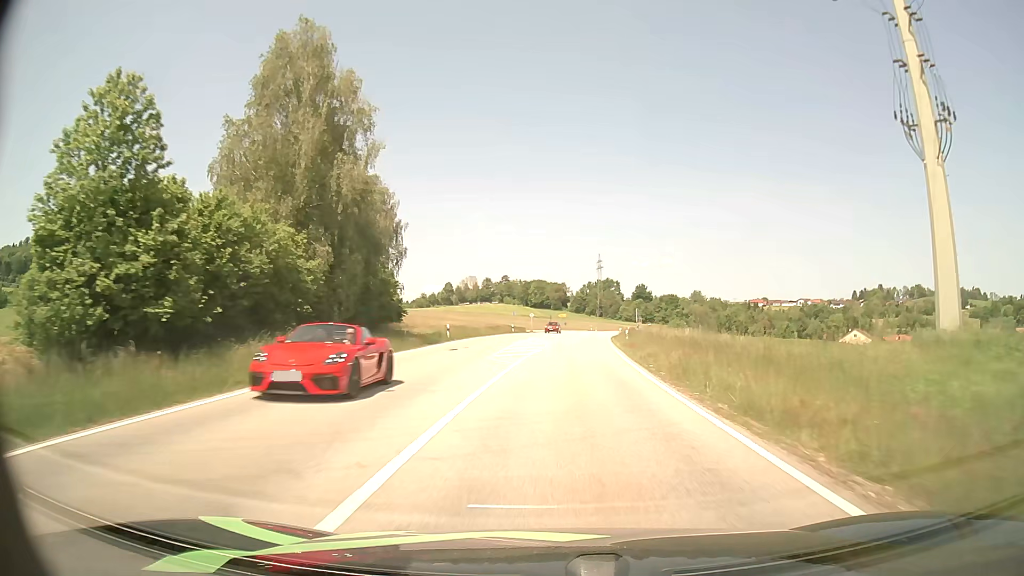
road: secondary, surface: asphalt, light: Day
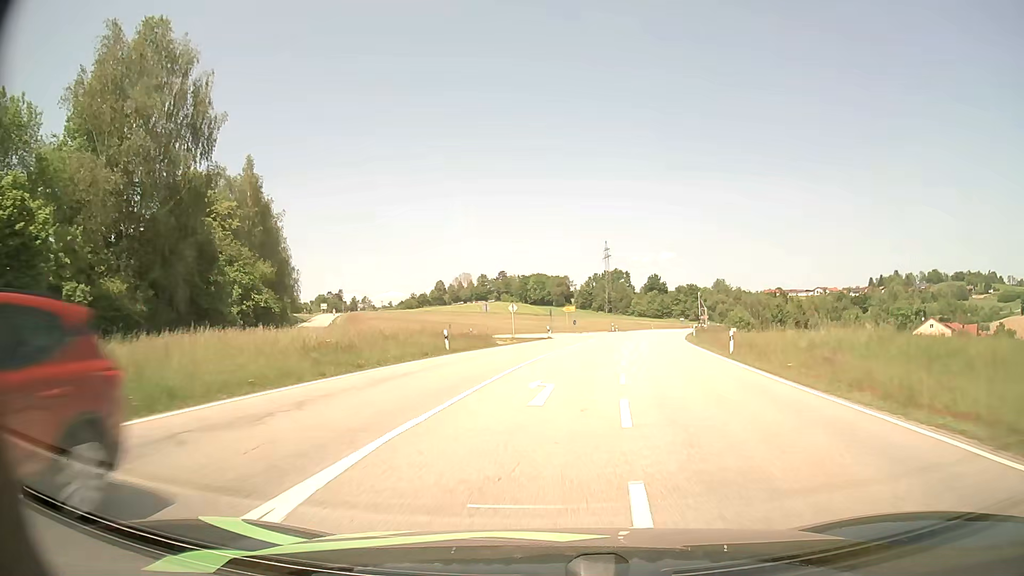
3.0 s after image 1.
(+0.6, +49.5) m; 0°
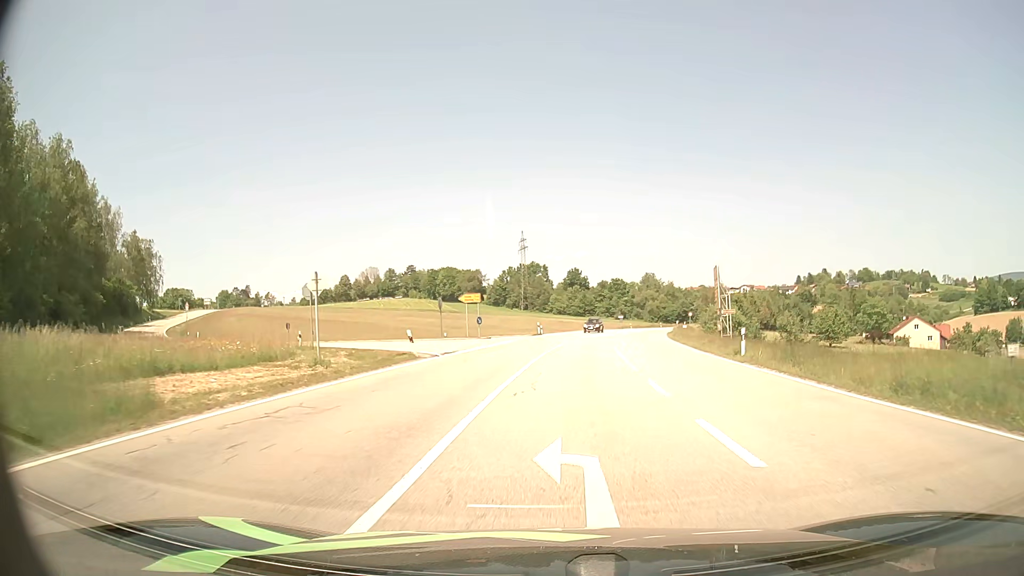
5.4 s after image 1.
(+1.4, +32.2) m; +7°
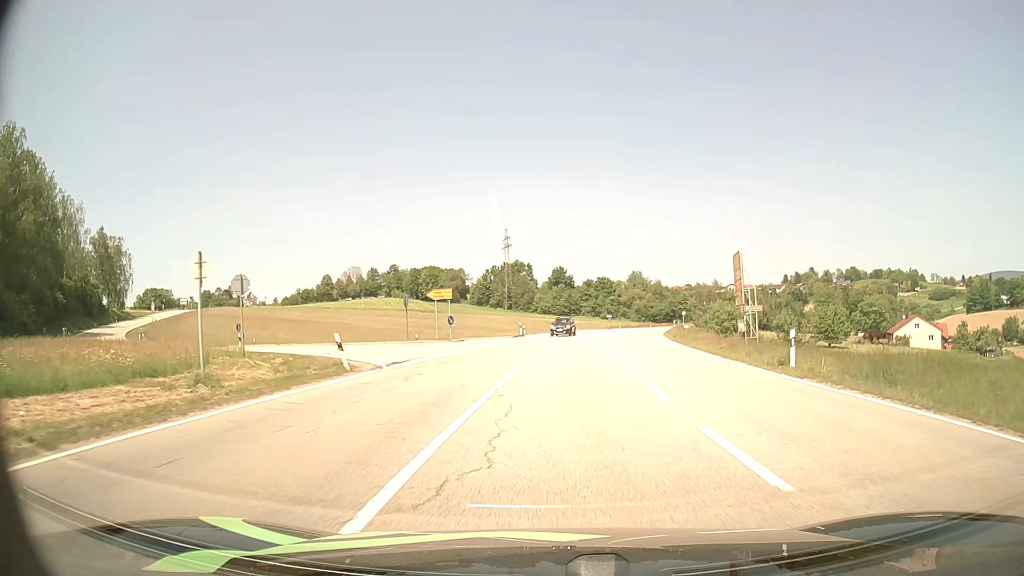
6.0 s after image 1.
(+0.1, +6.9) m; +1°
(0, +10) (+1, +20) (+1, +30) (+1, +40) (-5, +48) (-15, +51) (-25, +52) (-34, +54) (-43, +59) (-50, +66) m
